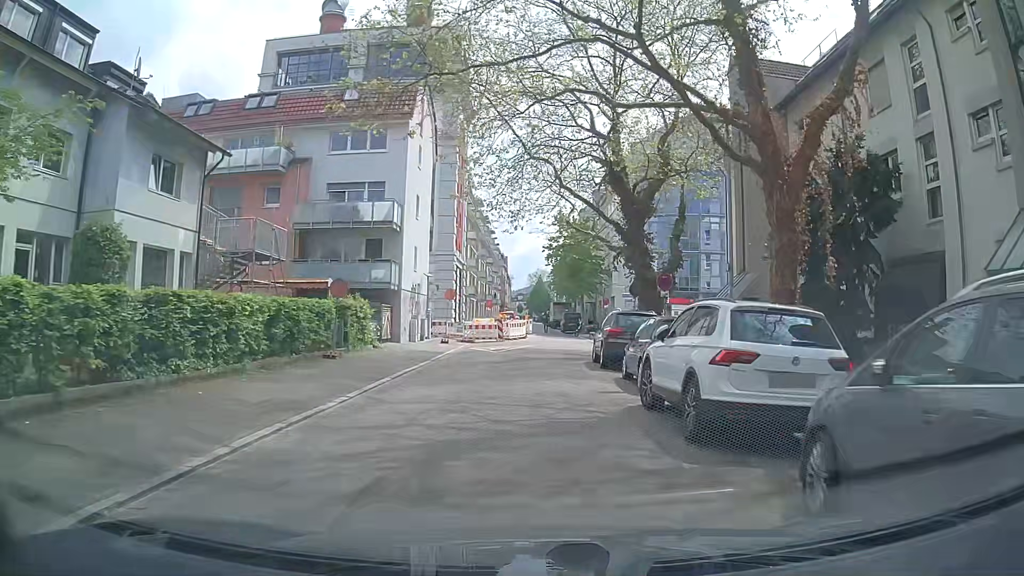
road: residential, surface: asphalt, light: Day
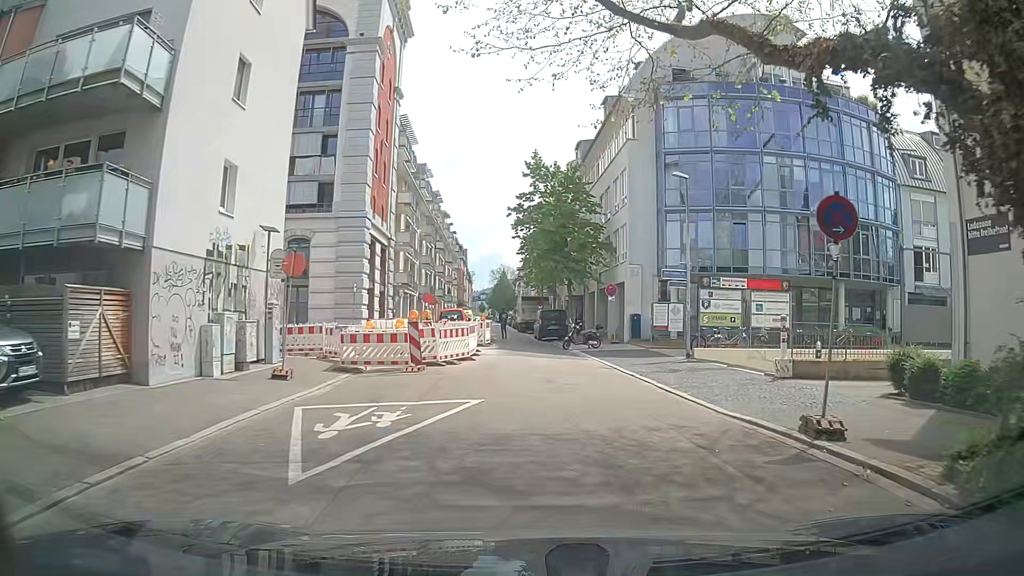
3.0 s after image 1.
(+0.5, +21.5) m; +4°
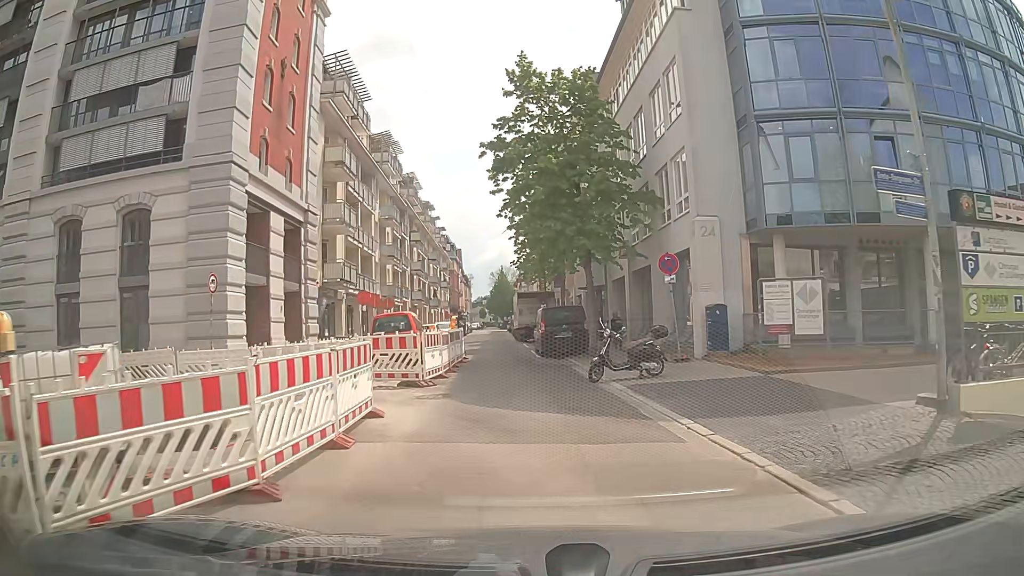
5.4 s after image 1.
(+0.3, +15.6) m; 0°
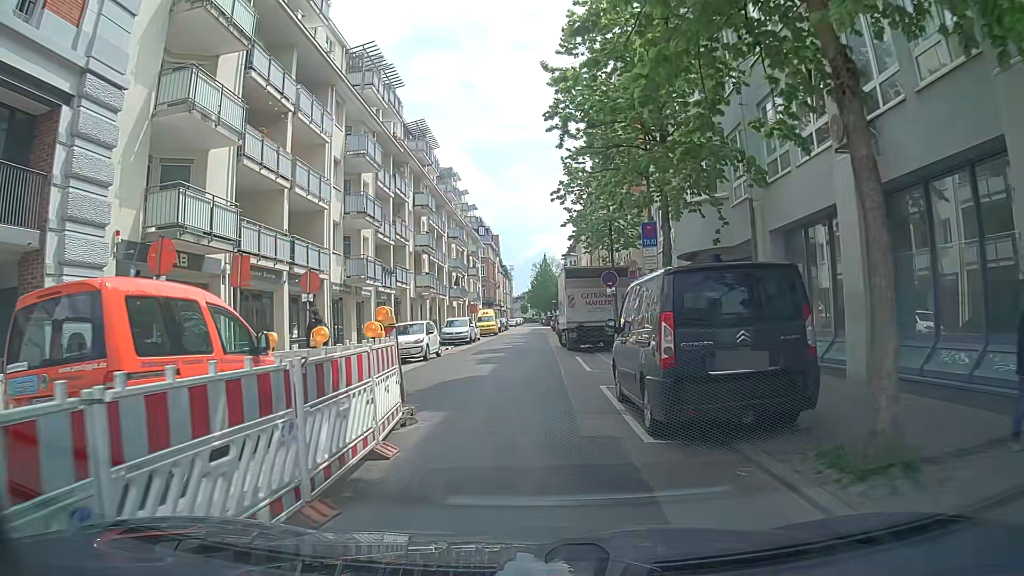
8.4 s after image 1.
(-0.6, +18.1) m; -3°
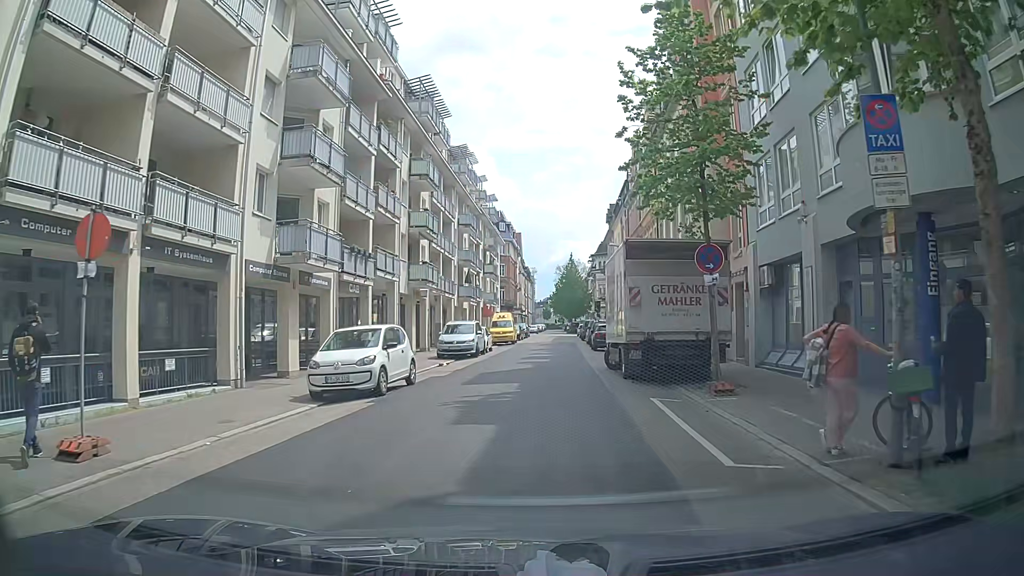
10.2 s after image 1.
(-0.4, +10.8) m; -2°
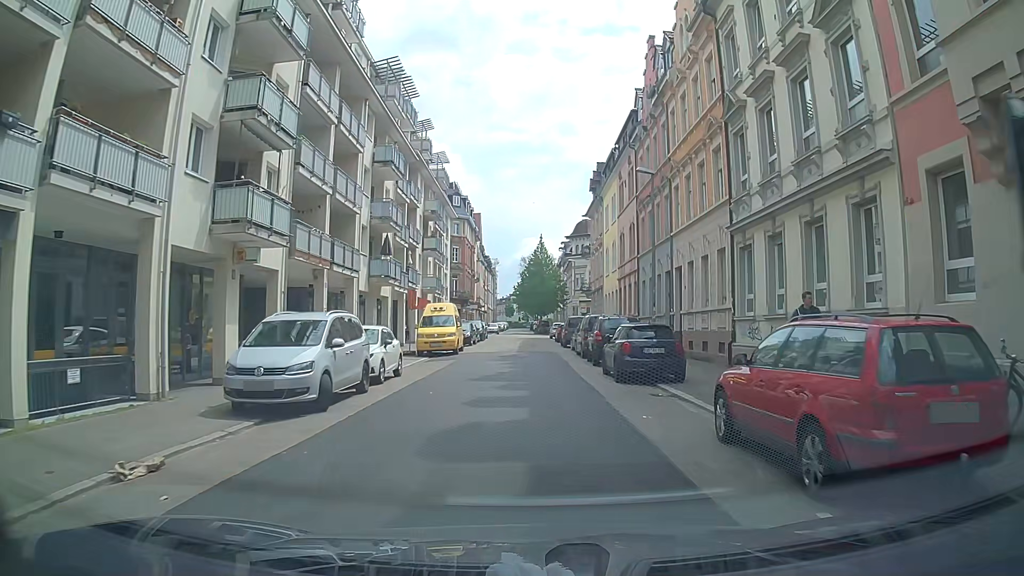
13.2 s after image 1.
(0.0, +19.9) m; 0°
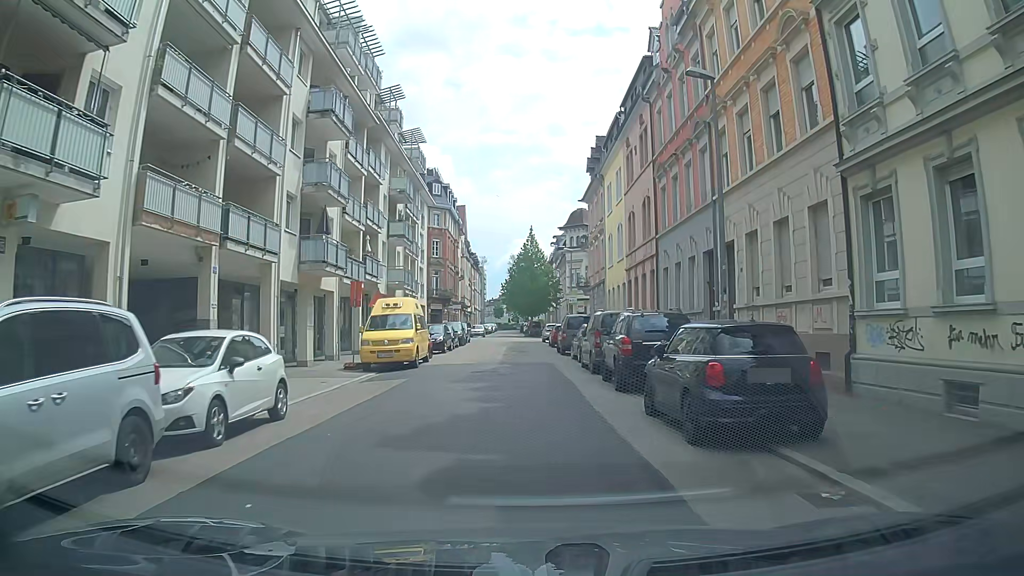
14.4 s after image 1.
(+0.3, +8.6) m; +2°
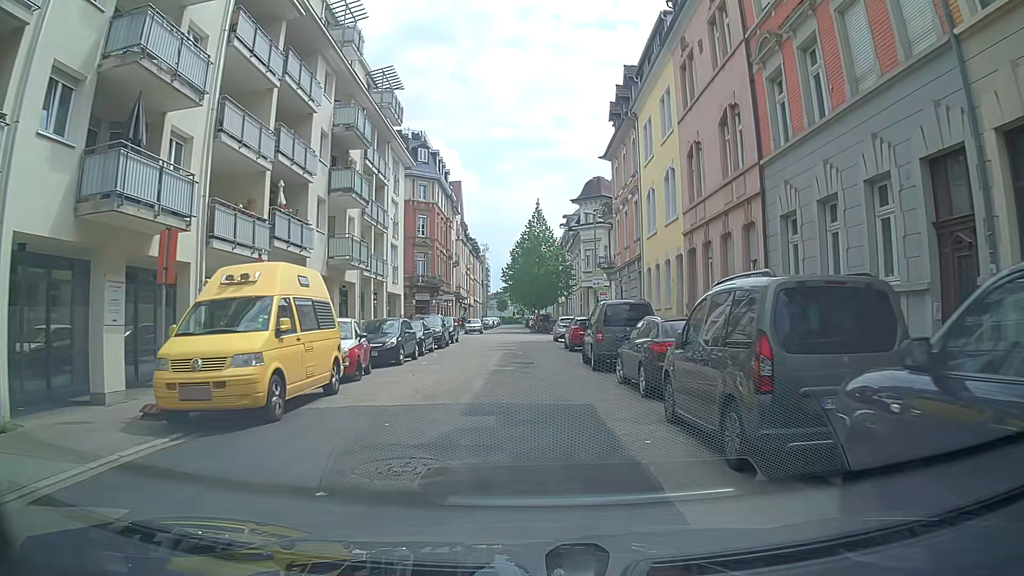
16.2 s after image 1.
(-0.2, +13.1) m; -2°
(0, +10) (0, +20) (0, +30) (+1, +40) (+1, +50) (0, +60) (0, +70) (0, +80) (0, +90) (0, +100) m
